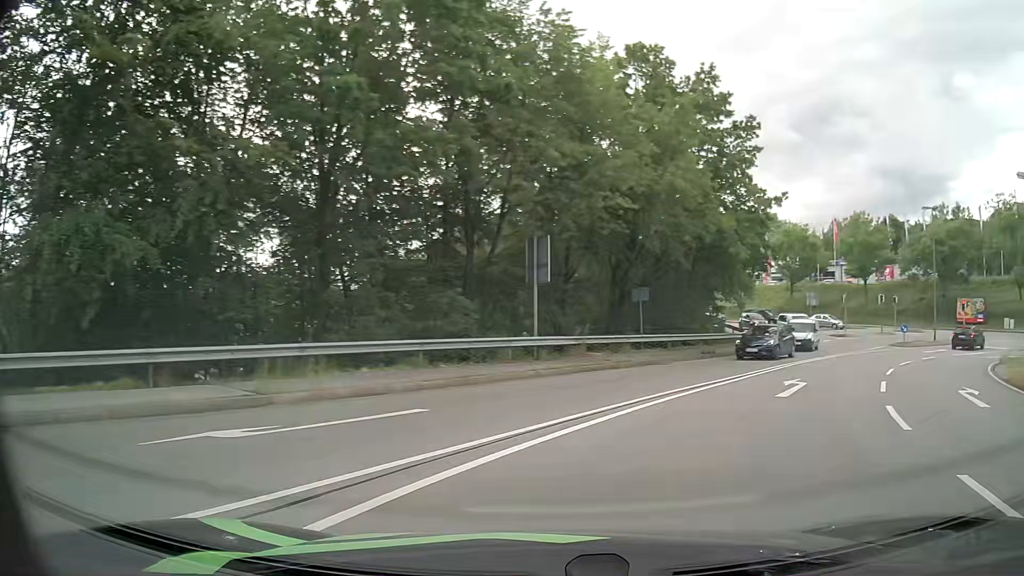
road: primary_link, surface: asphalt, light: Day
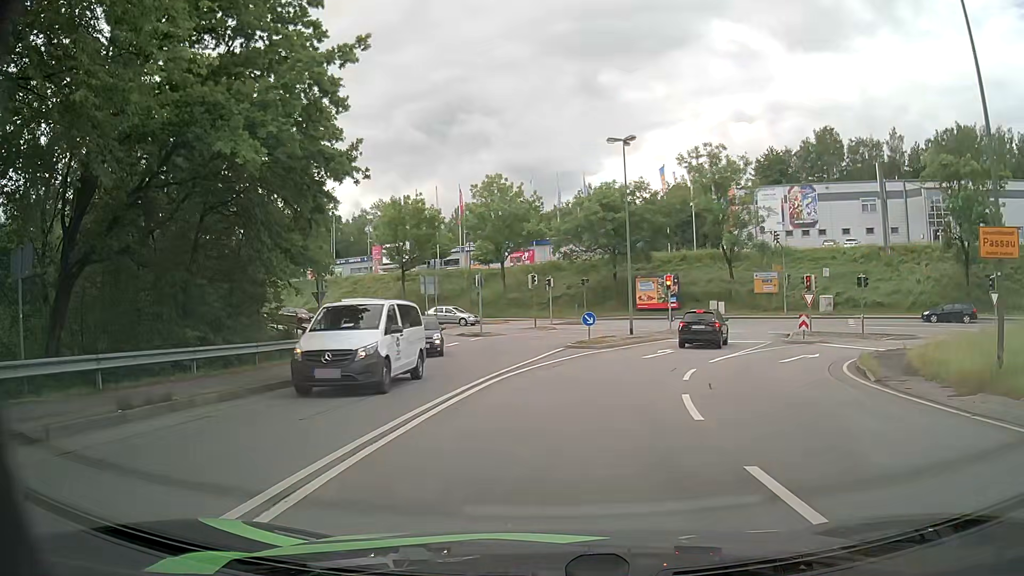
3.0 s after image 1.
(+6.6, +17.5) m; +33°
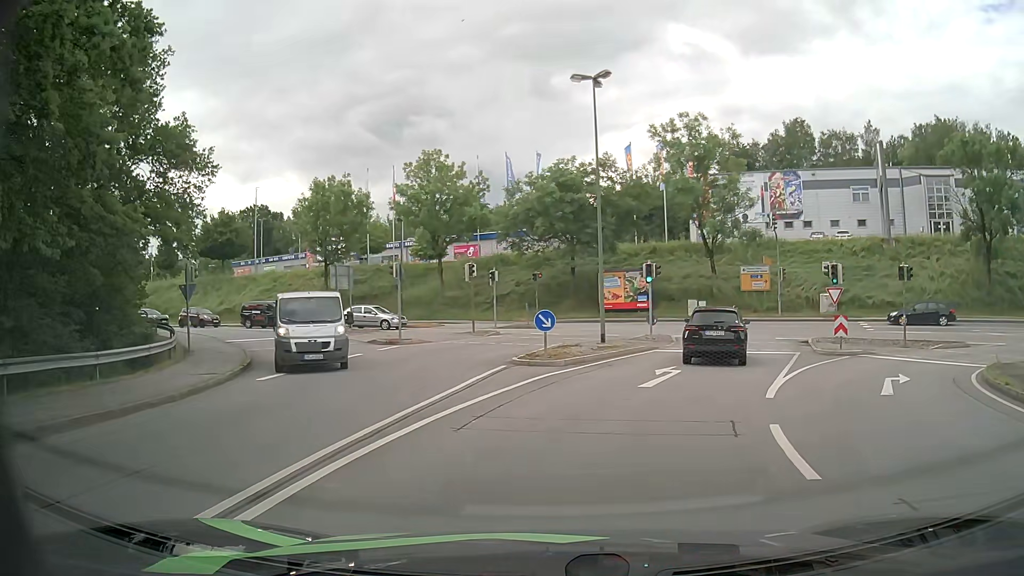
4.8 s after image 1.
(+0.2, +9.6) m; +4°
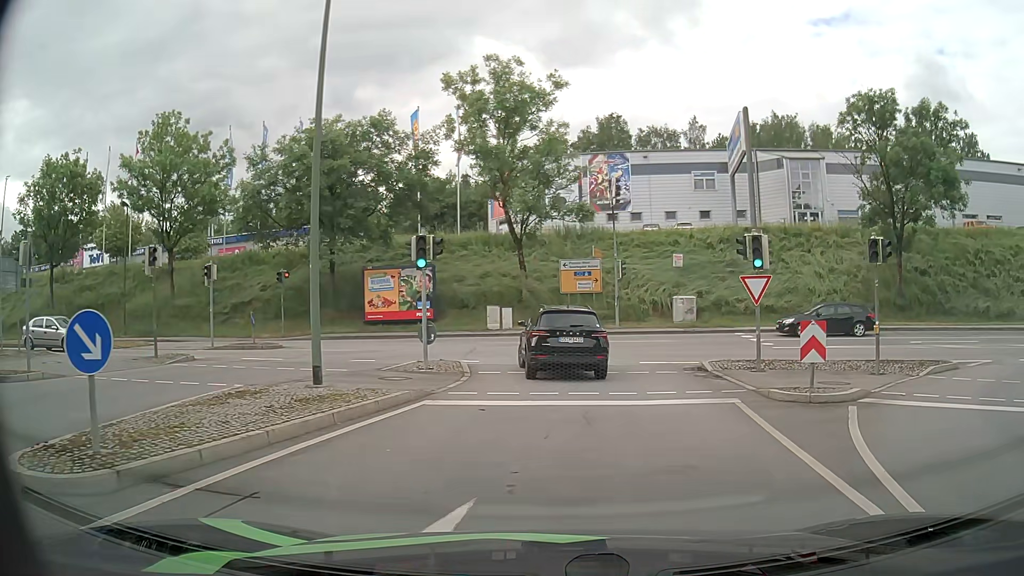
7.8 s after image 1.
(+1.8, +12.8) m; +18°
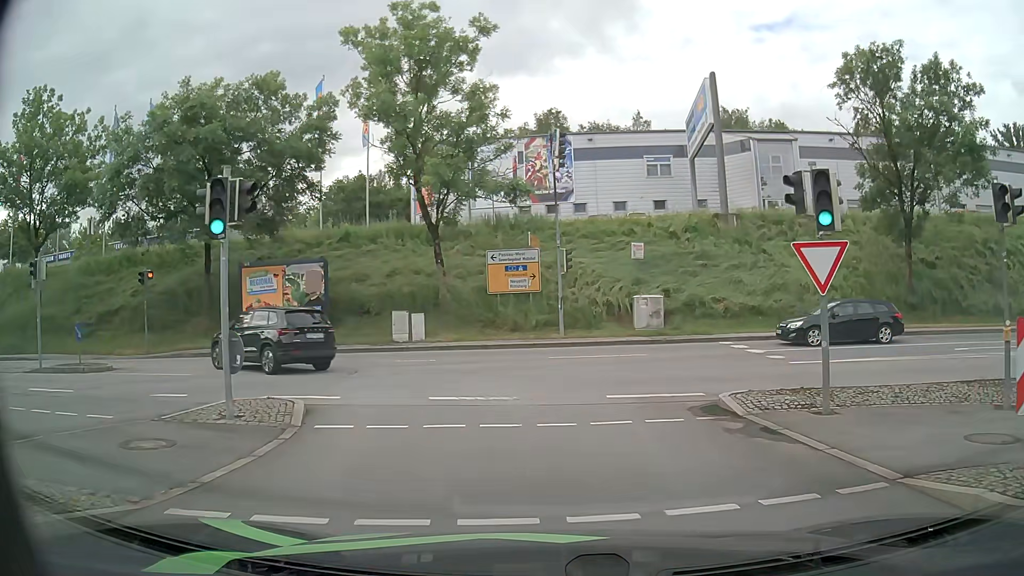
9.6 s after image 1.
(+0.3, +7.8) m; +5°
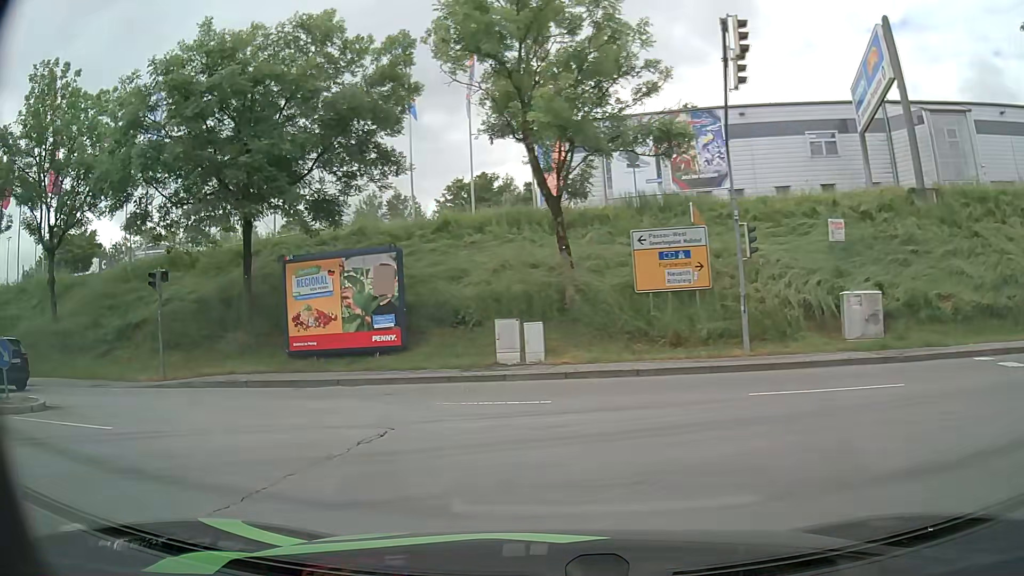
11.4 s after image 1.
(-0.5, +8.4) m; -11°
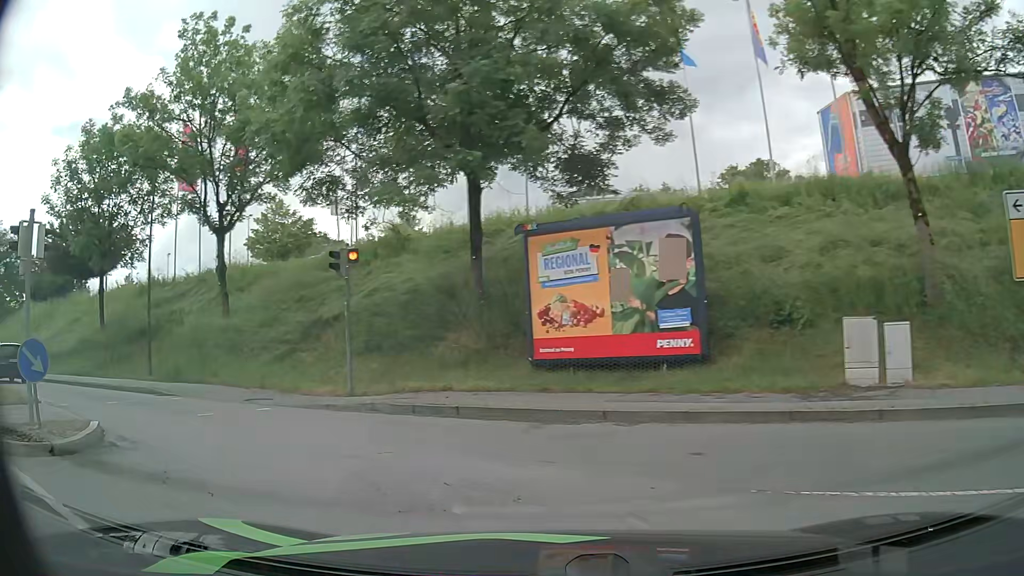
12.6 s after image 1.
(-1.1, +6.0) m; -23°
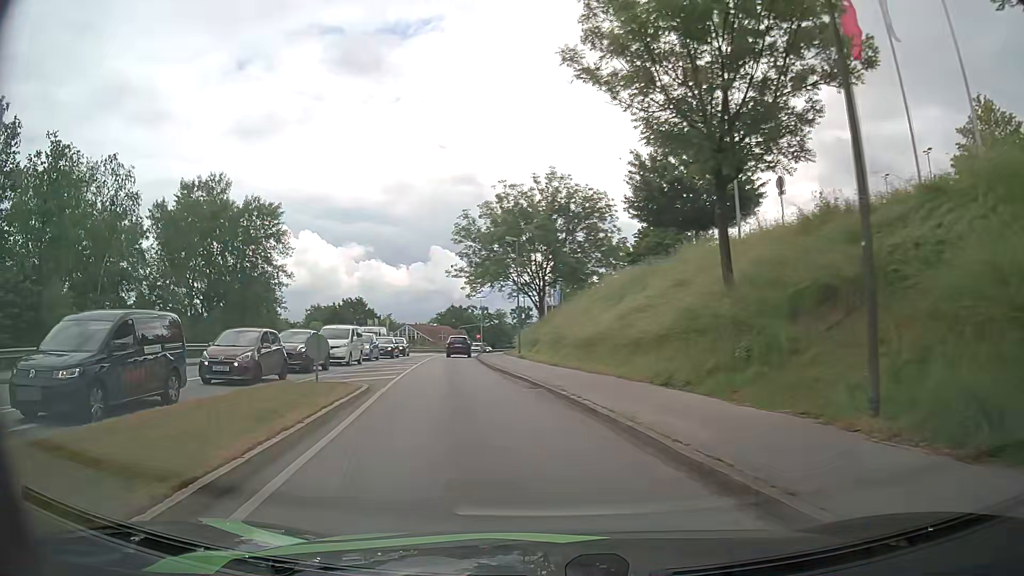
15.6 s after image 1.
(-9.0, +14.4) m; -54°
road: tertiary
(-1, +10) (-3, +20) (-5, +30) (-7, +39) (-8, +49) (-9, +59) (-11, +69) (-12, +79) (-12, +89) (-13, +99) m
